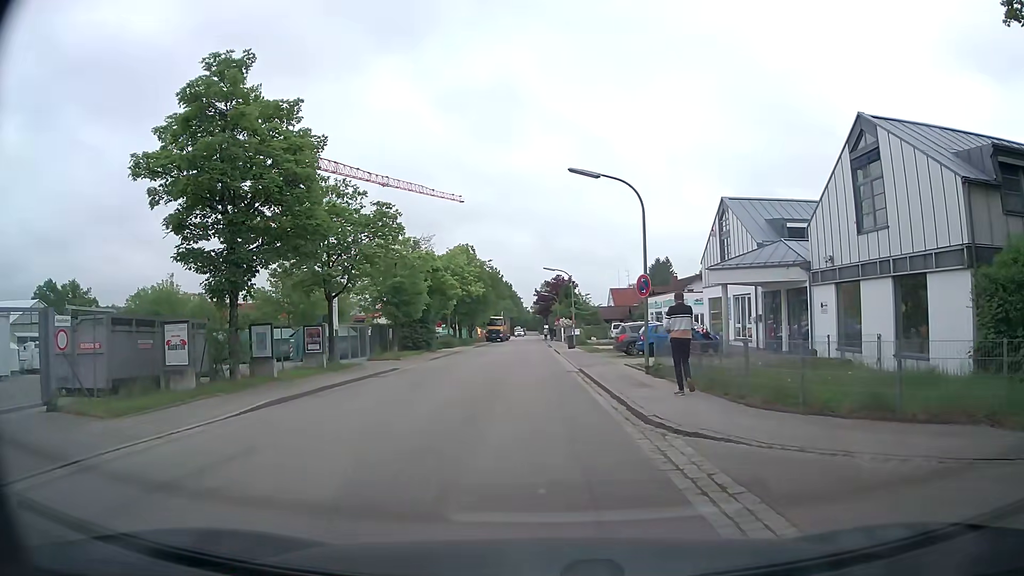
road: residential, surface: asphalt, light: Day
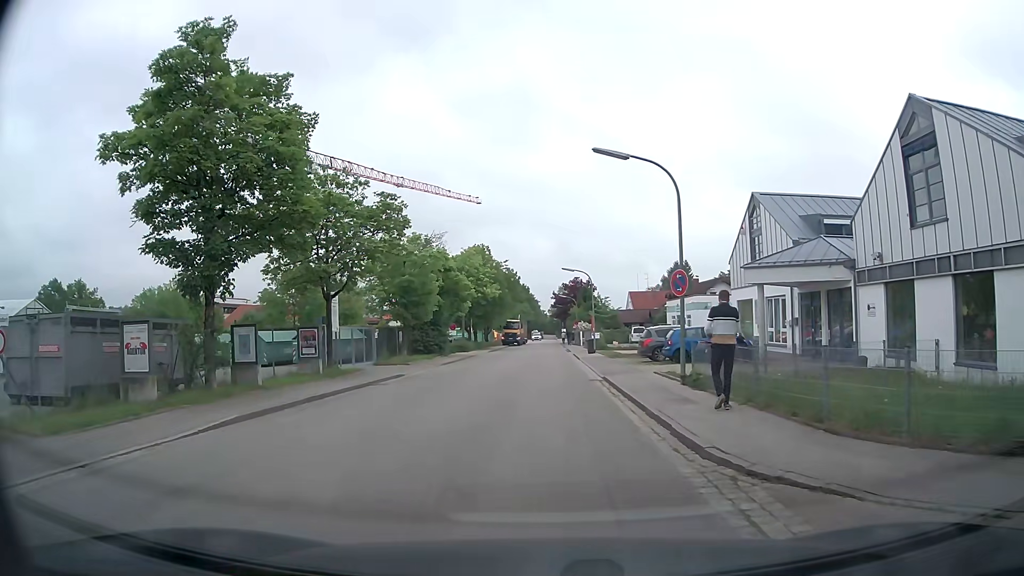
(0.0, +2.4) m; -1°
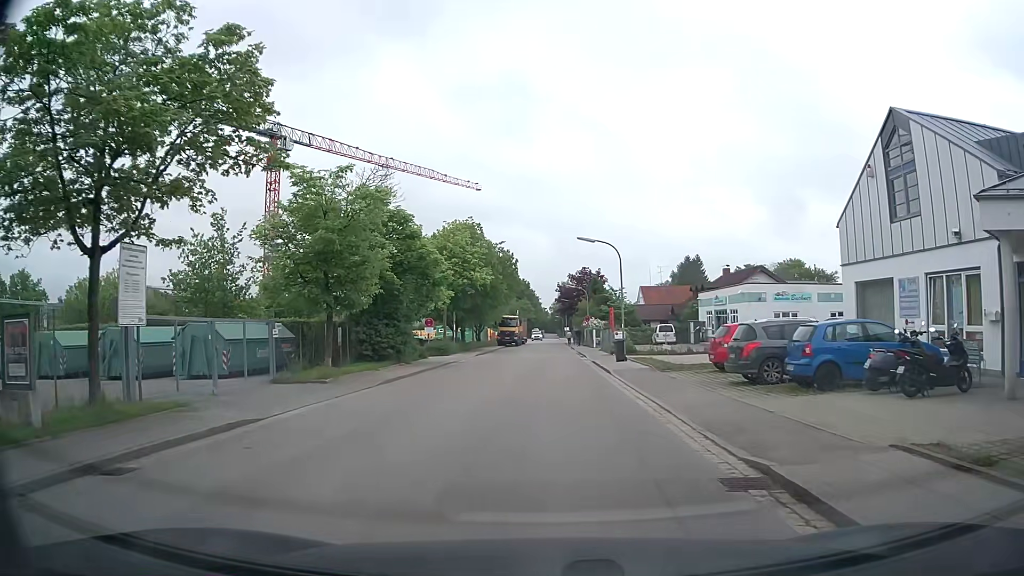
(-0.5, +14.1) m; -2°
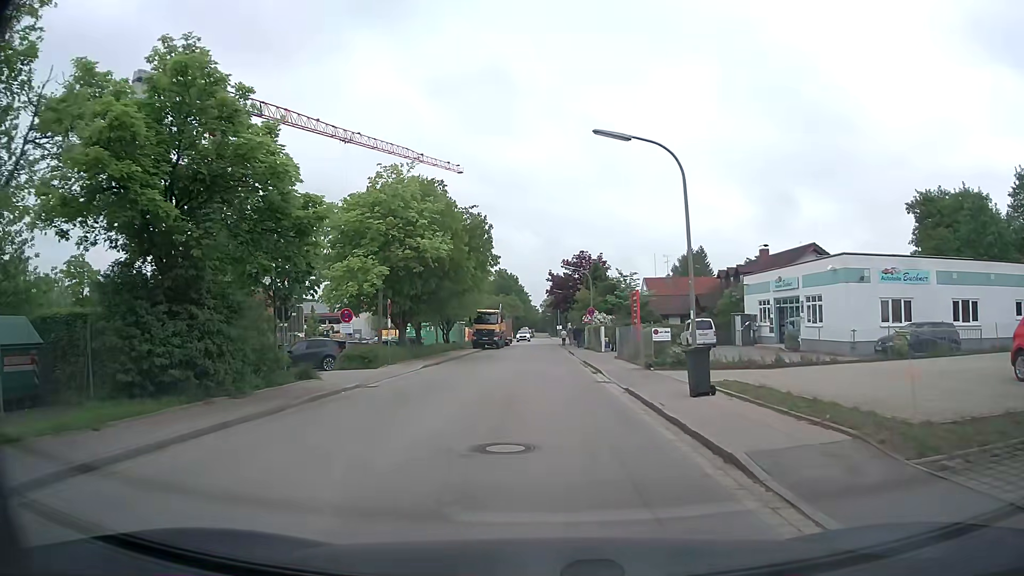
(+0.6, +16.9) m; +1°
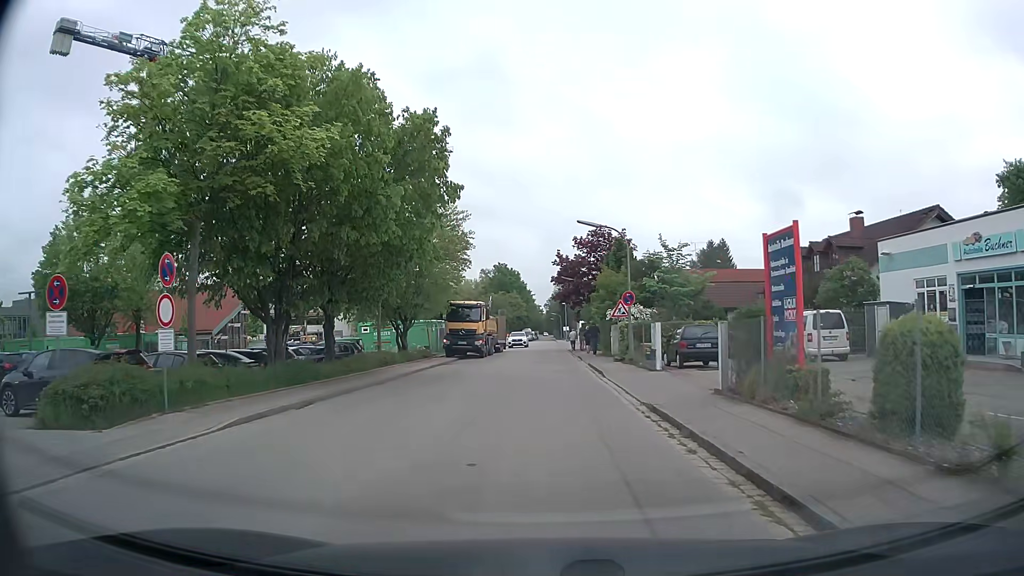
(+0.2, +18.4) m; 0°
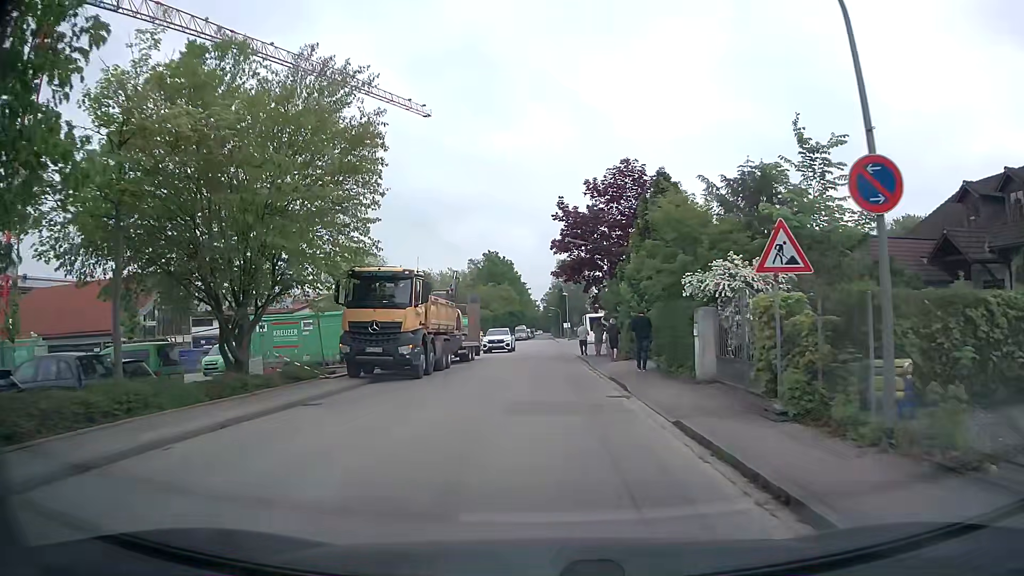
(+0.2, +20.5) m; +2°
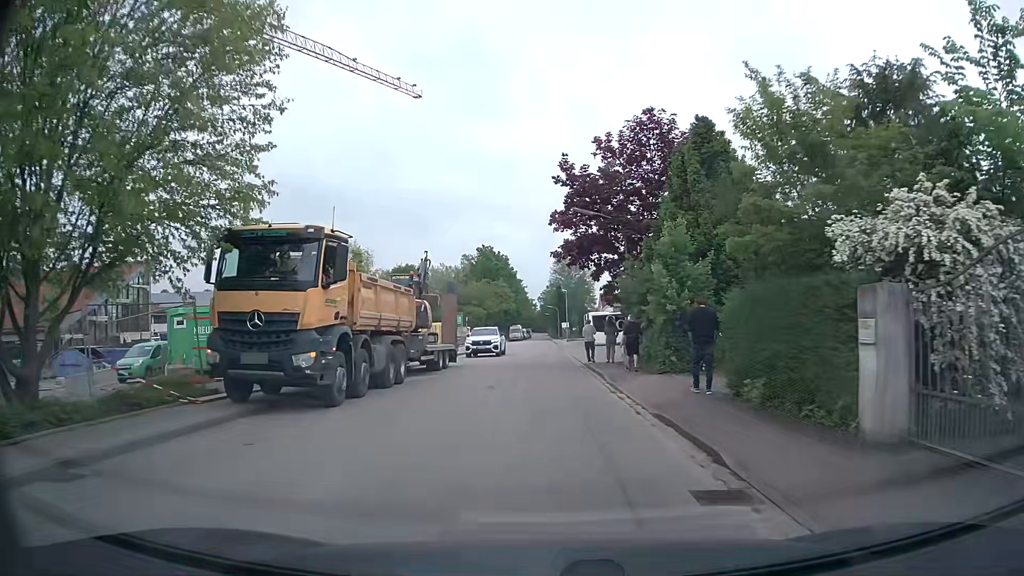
(-0.2, +8.3) m; -1°
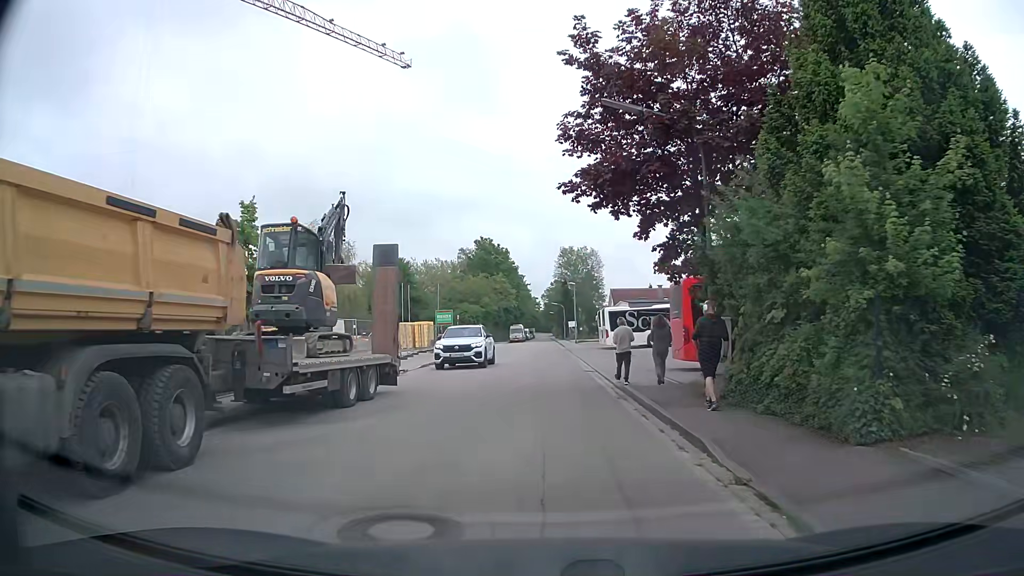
(0.0, +11.8) m; 0°
(0, +10) (0, +20) (0, +30) (0, +40) (0, +50) (0, +60) (0, +70) (0, +80) (-1, +90) (-1, +100) m
